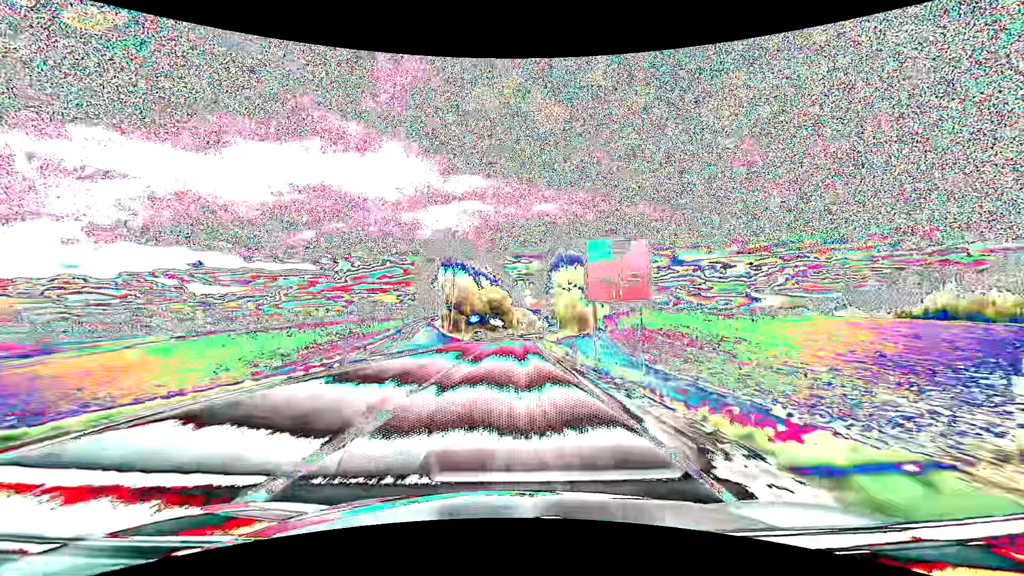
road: primary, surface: asphalt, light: Day
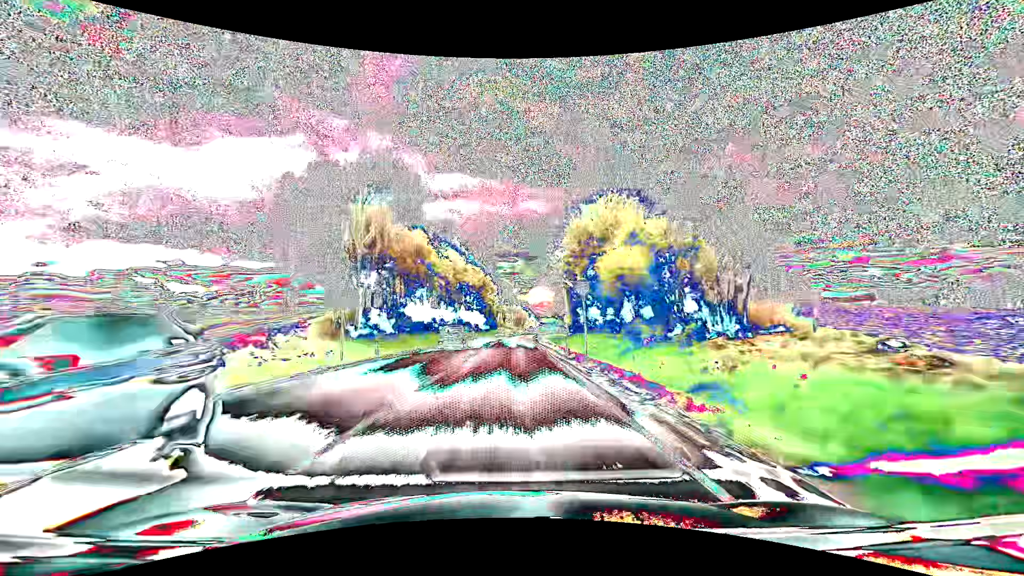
(+0.5, +47.5) m; +2°
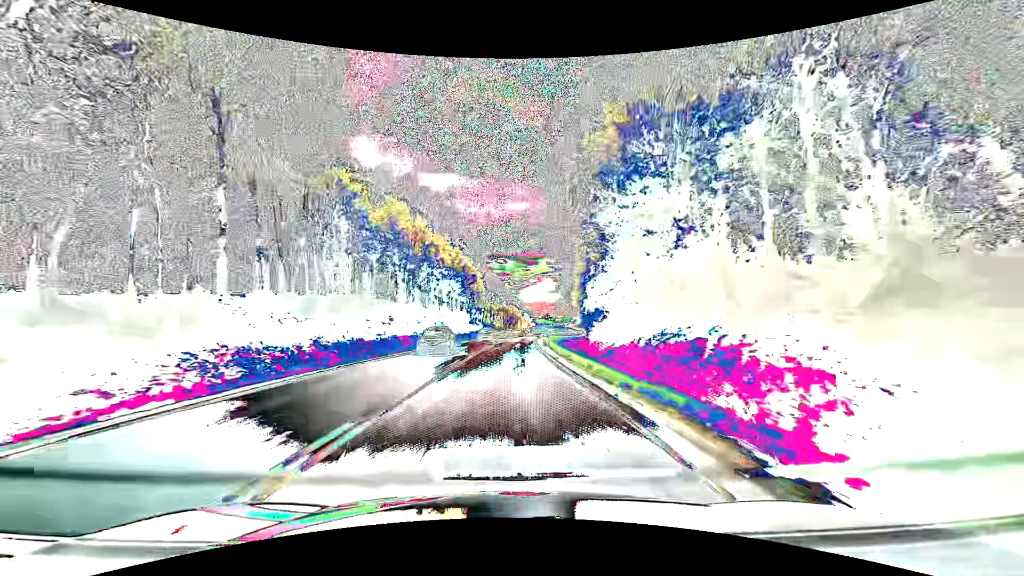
(+0.3, +31.6) m; +1°
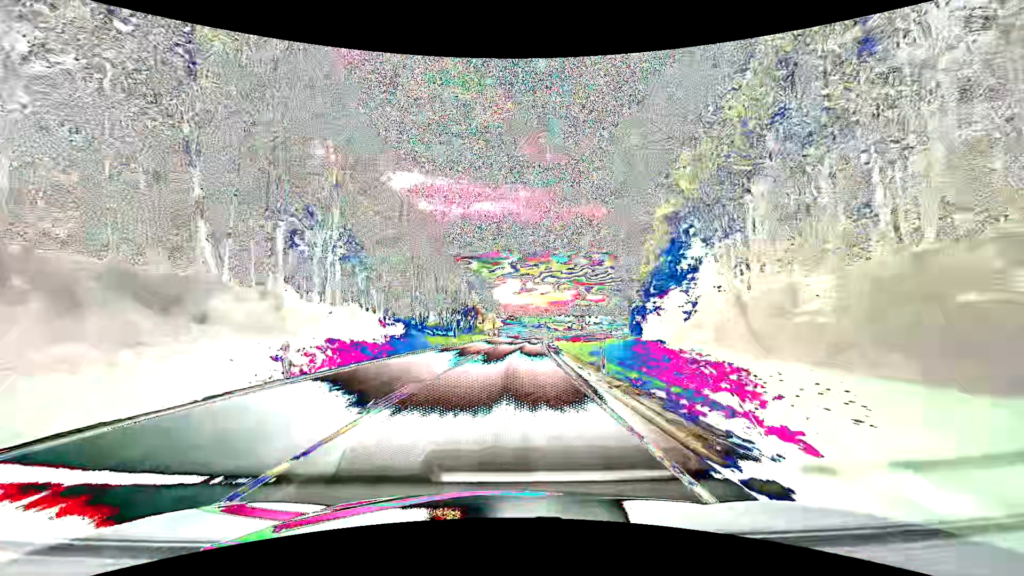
(+2.5, +79.0) m; +4°
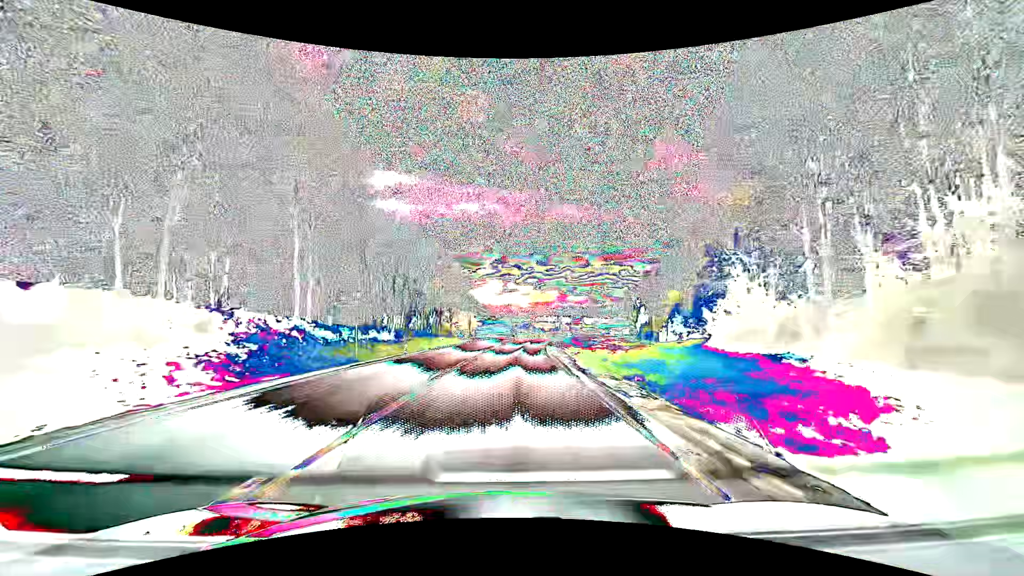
(+0.5, +31.6) m; +2°
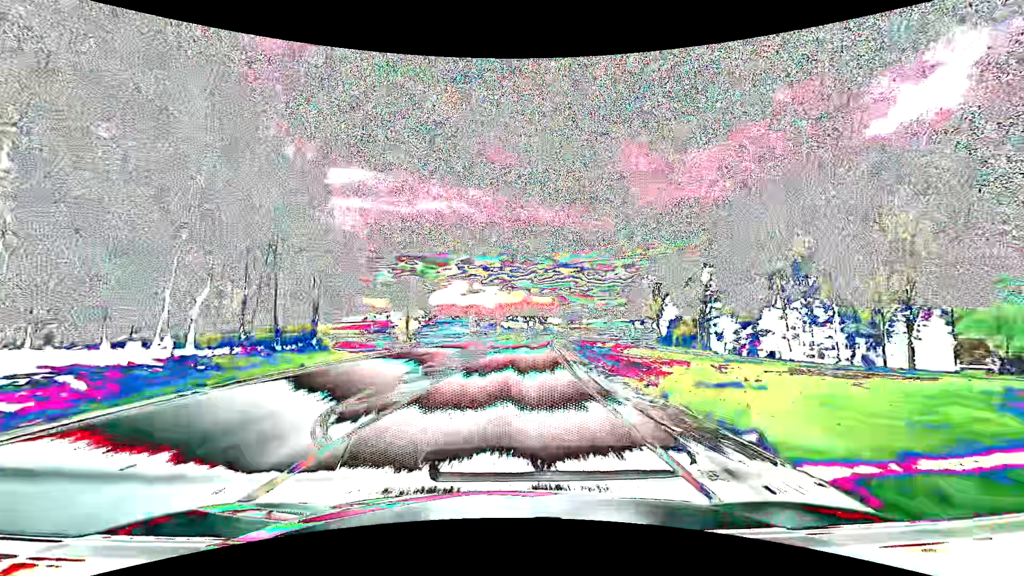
(+1.5, +47.4) m; +4°
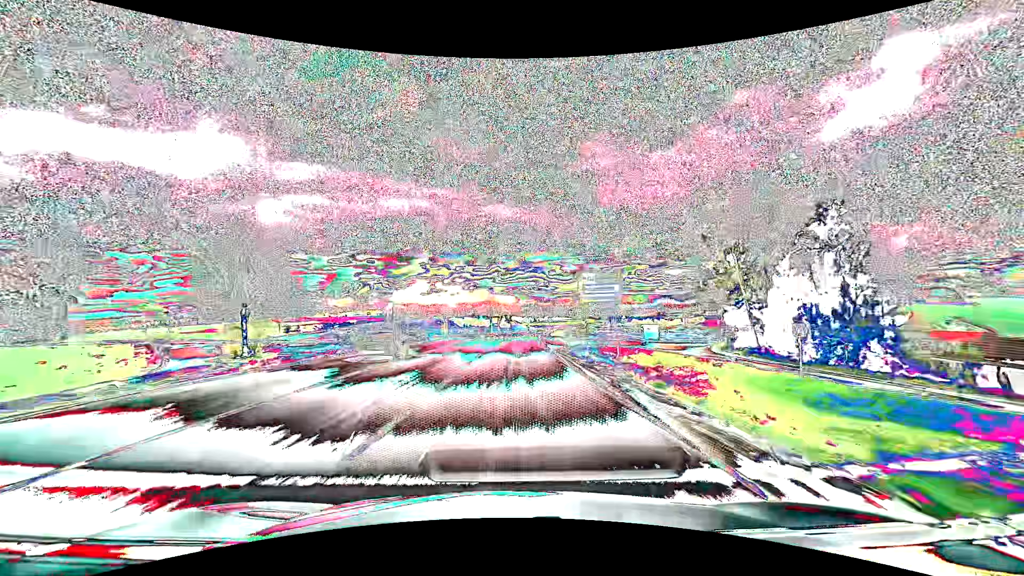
(+1.9, +47.4) m; +4°
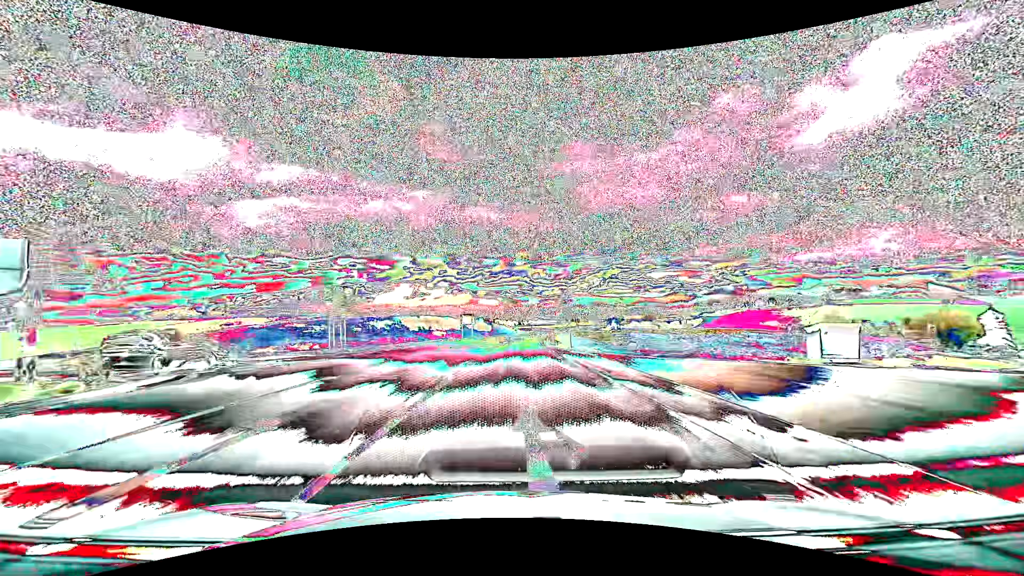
(+0.9, +47.5) m; +2°
(0, +10) (0, +20) (0, +30) (+1, +40) (+1, +50) (+2, +60) (+2, +70) (+3, +80) (+4, +90) (+5, +100) m
